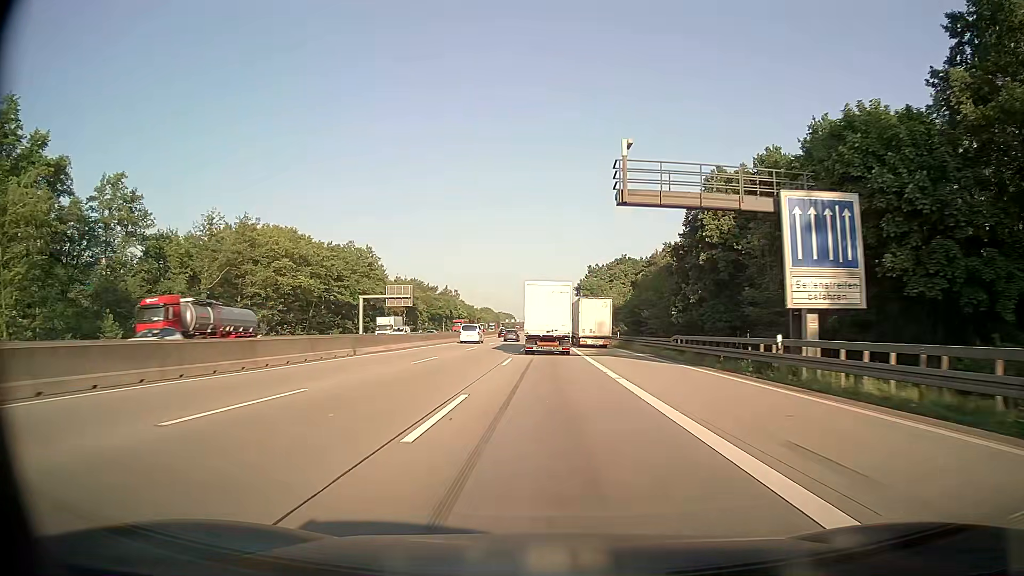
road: motorway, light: Day
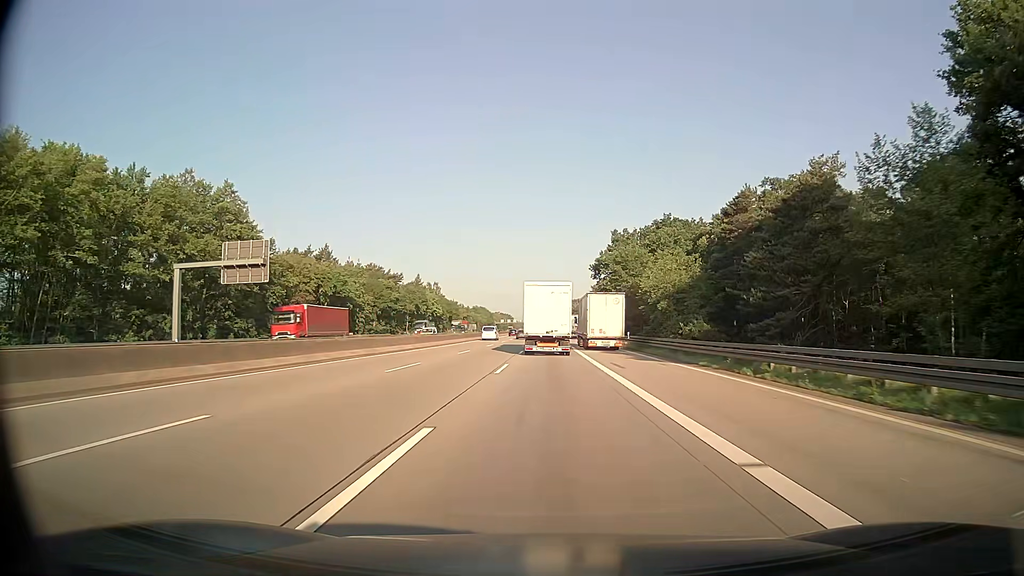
(-0.1, +59.0) m; 0°
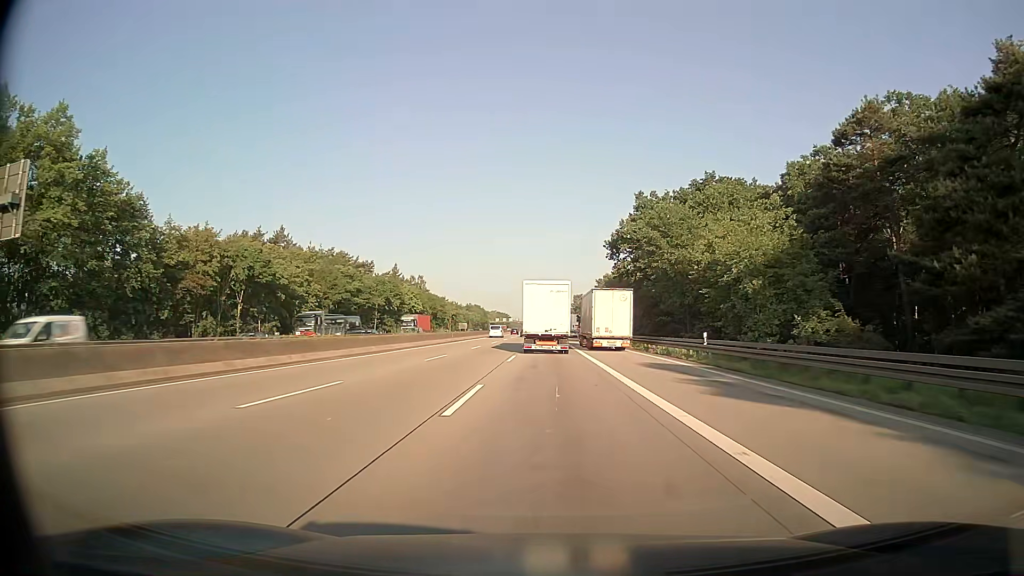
(0.0, +29.2) m; 0°
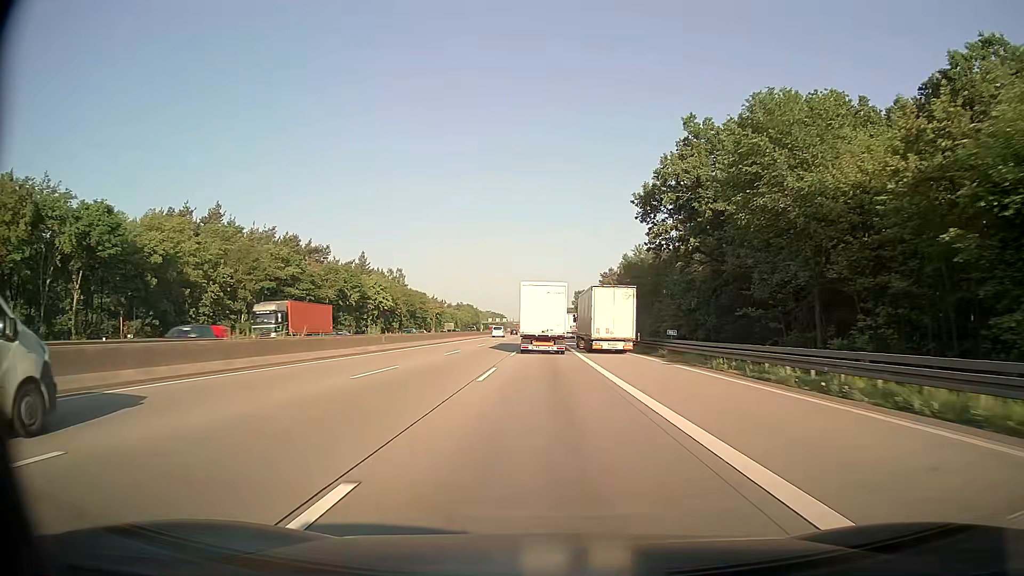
(+0.1, +28.9) m; 0°
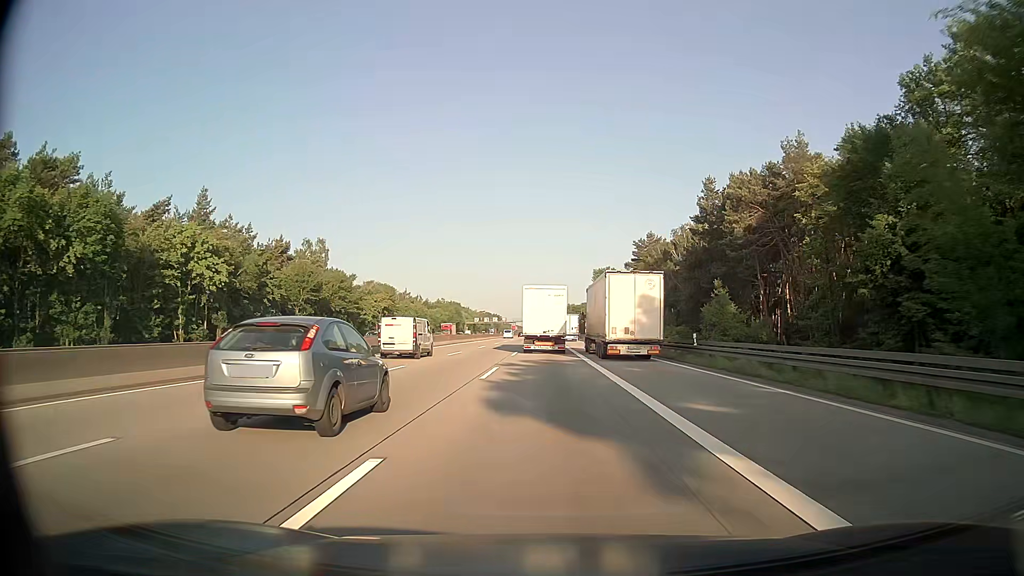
(-0.2, +71.2) m; 0°
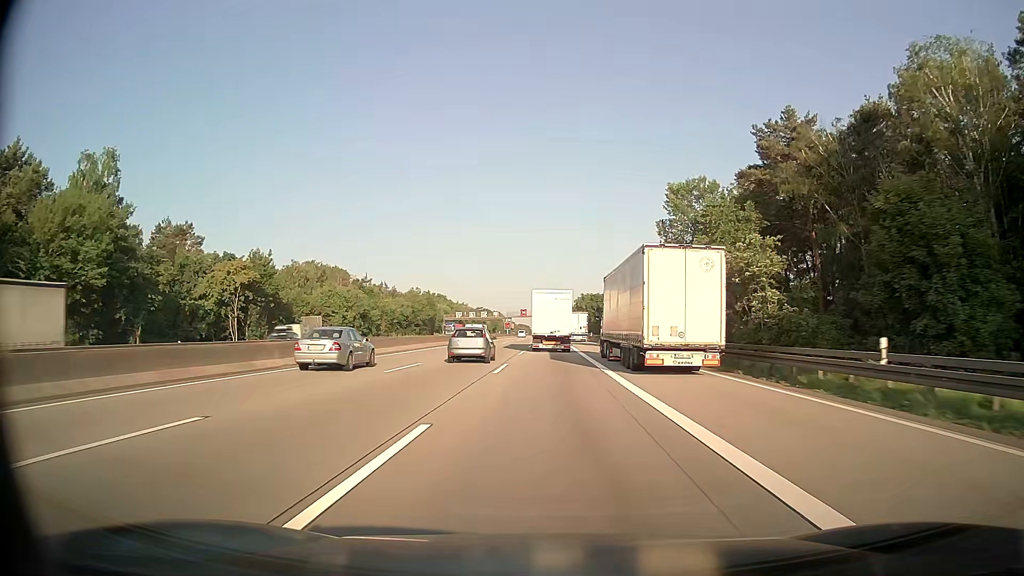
(0.0, +69.8) m; 0°
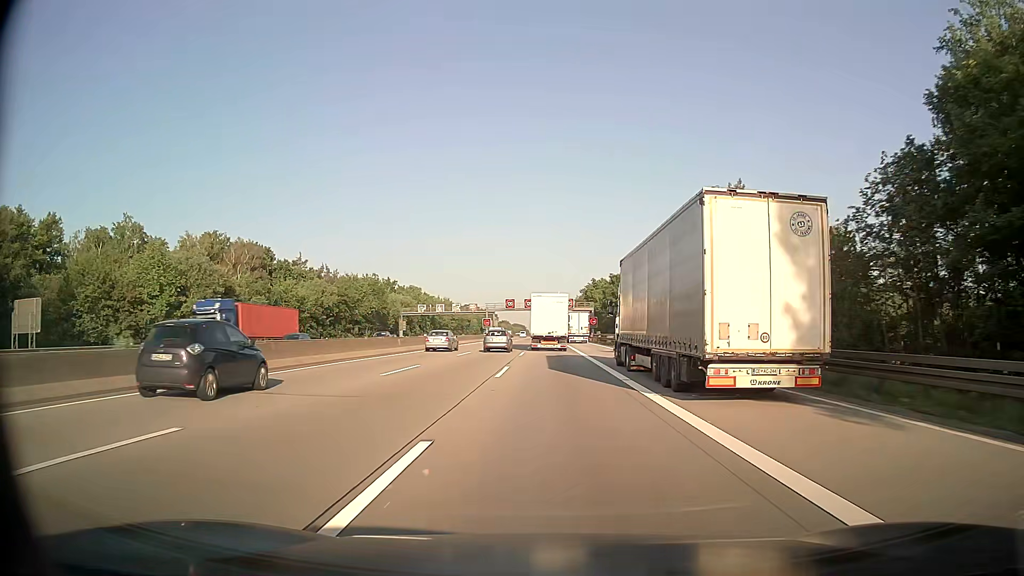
(+0.1, +55.6) m; 0°
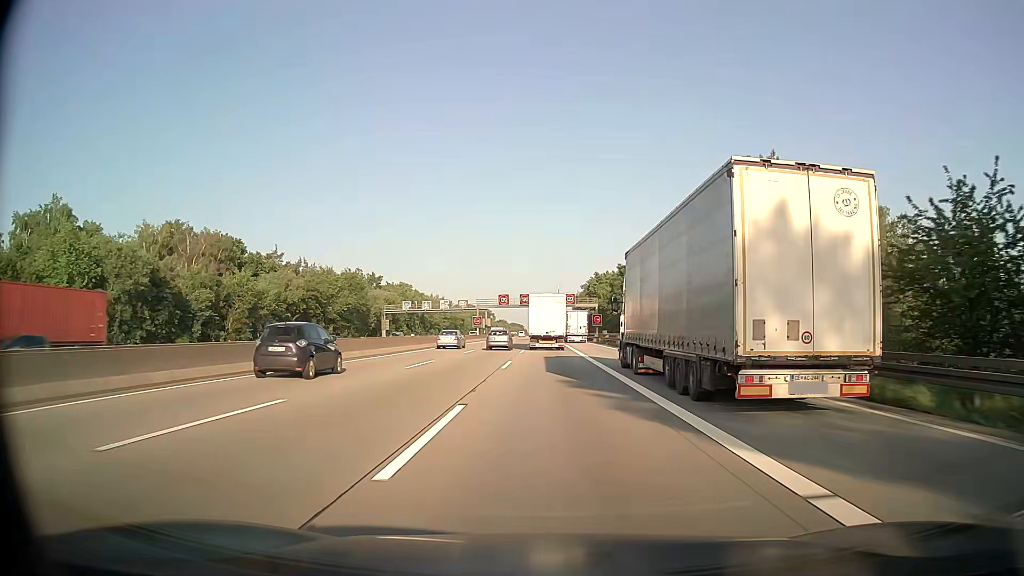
(0.0, +14.0) m; 0°
(0, +10) (0, +20) (0, +30) (0, +40) (0, +50) (0, +60) (0, +70) (0, +80) (0, +90) (0, +100) m
